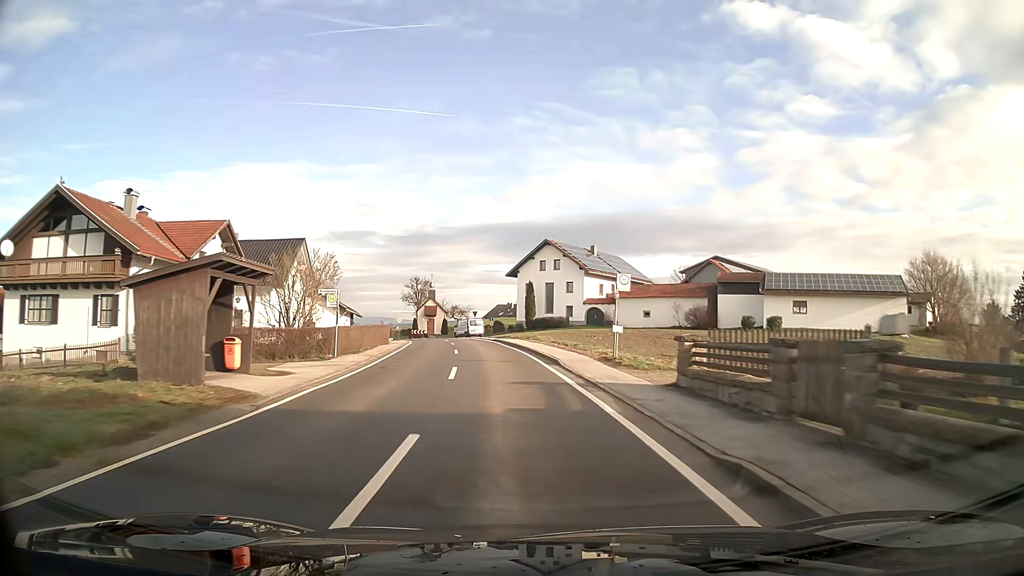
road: tertiary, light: Day
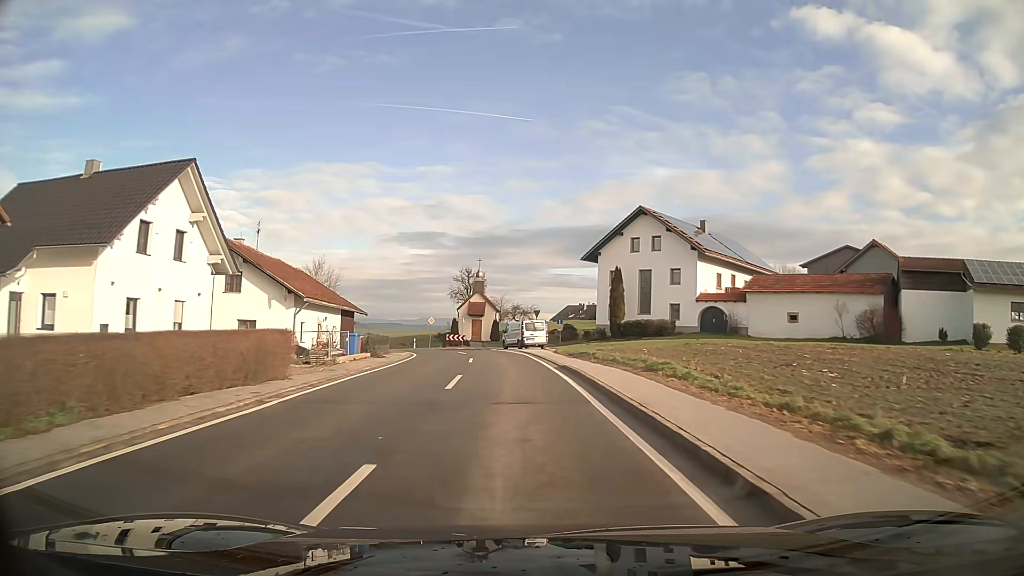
(-1.3, +26.1) m; -6°
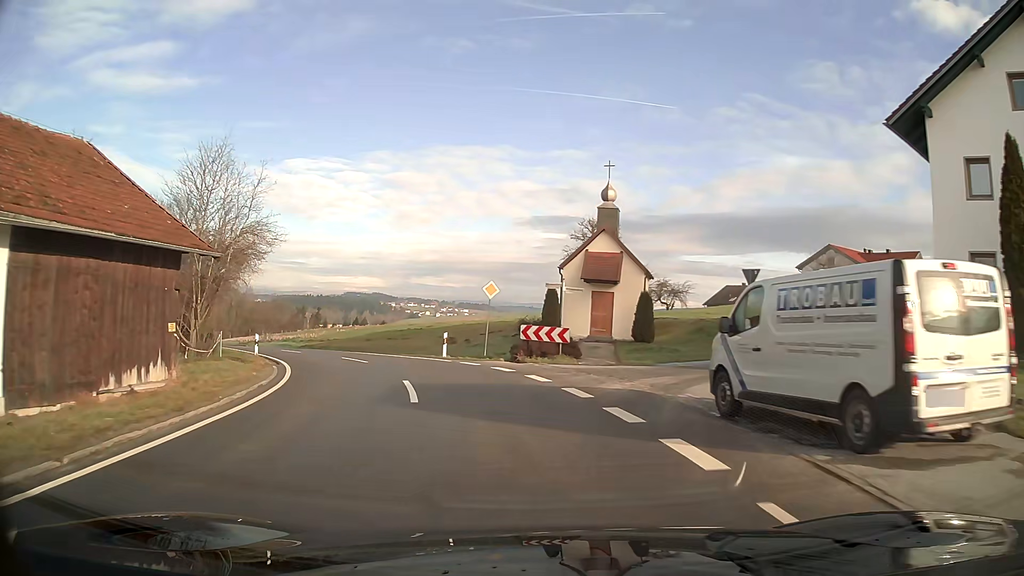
(-3.0, +39.1) m; -12°
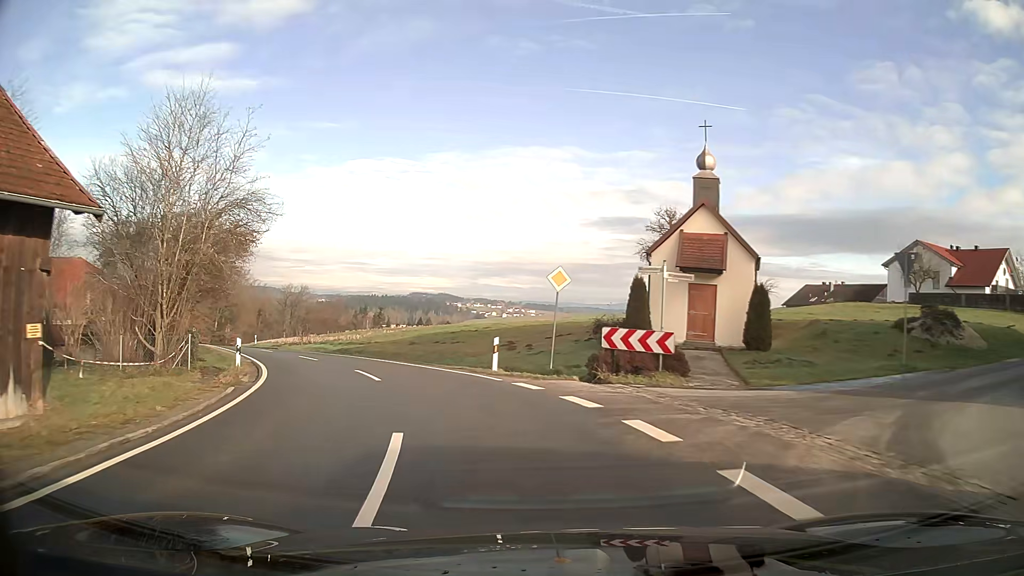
(-0.4, +7.3) m; -6°
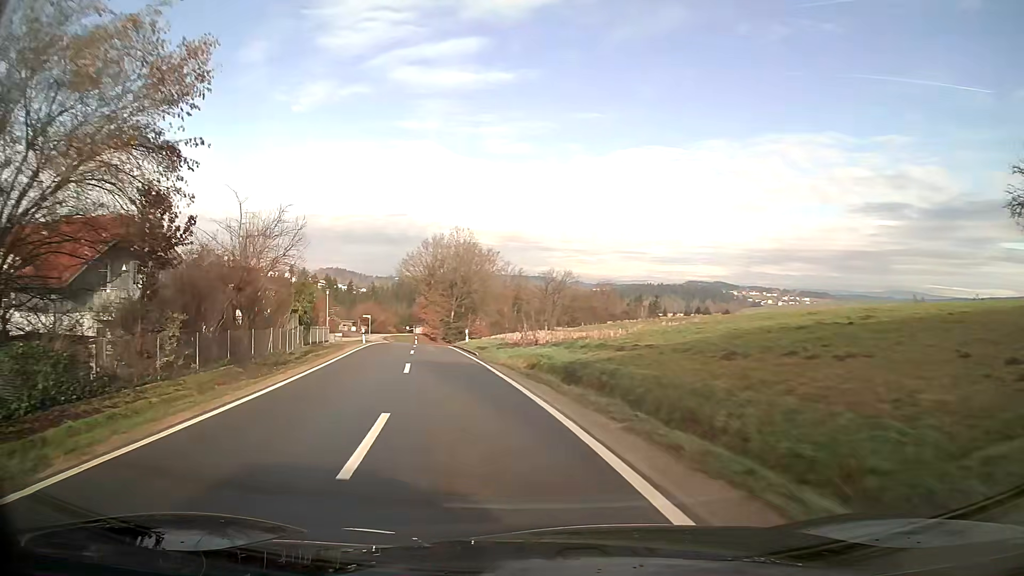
(-4.3, +22.0) m; -22°
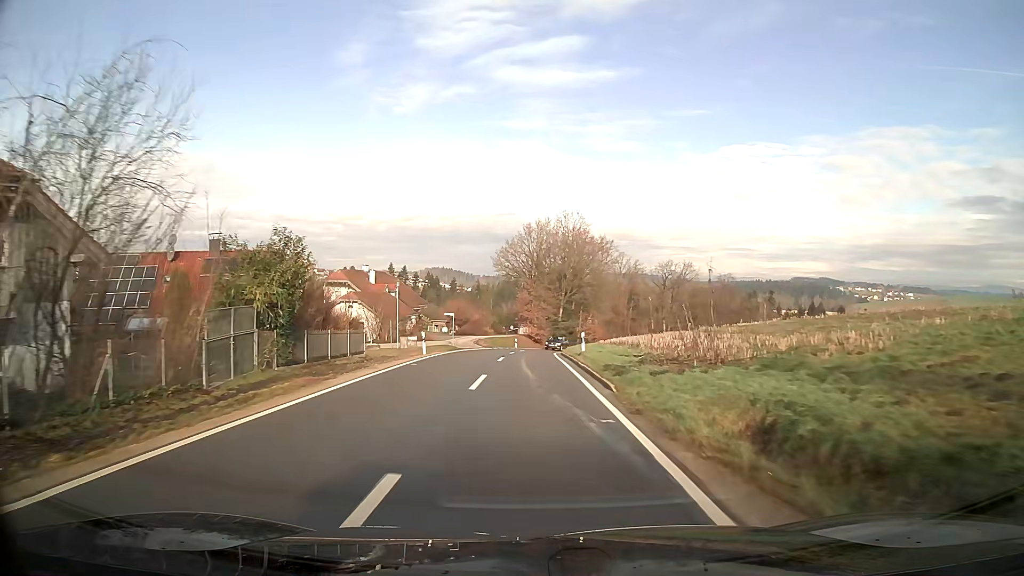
(-1.4, +16.1) m; -7°
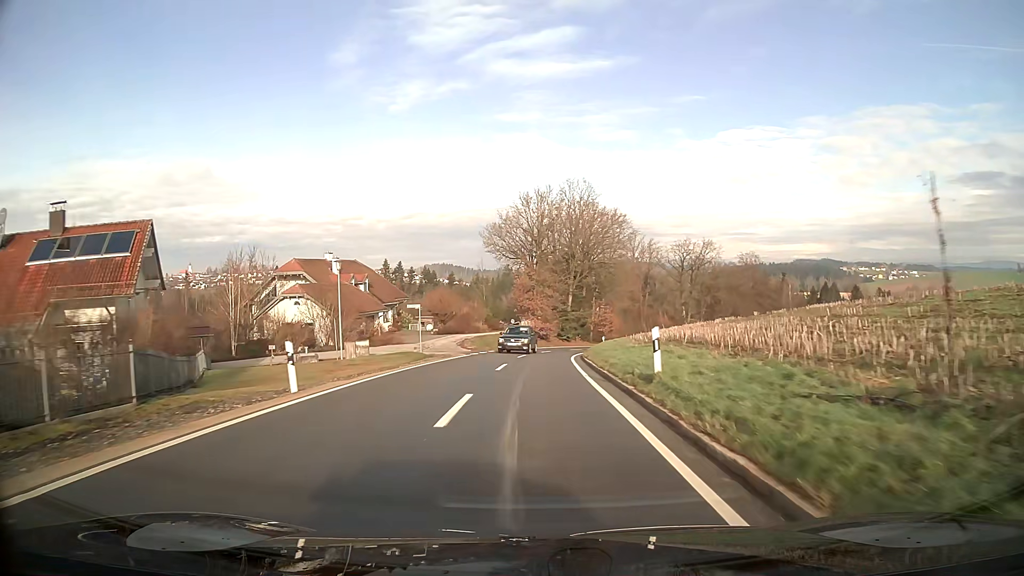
(-0.1, +17.2) m; 0°
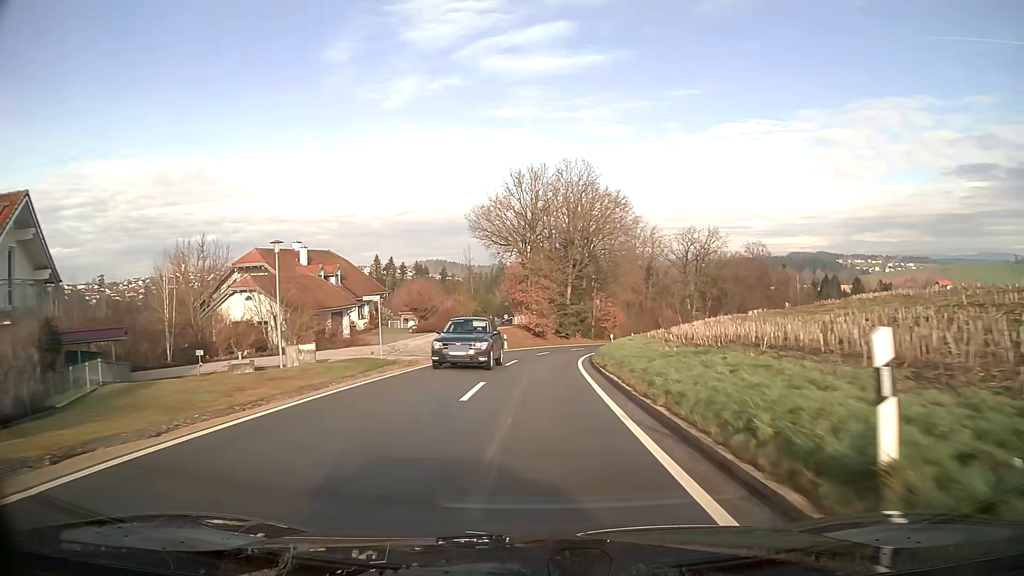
(0.0, +8.6) m; 0°
